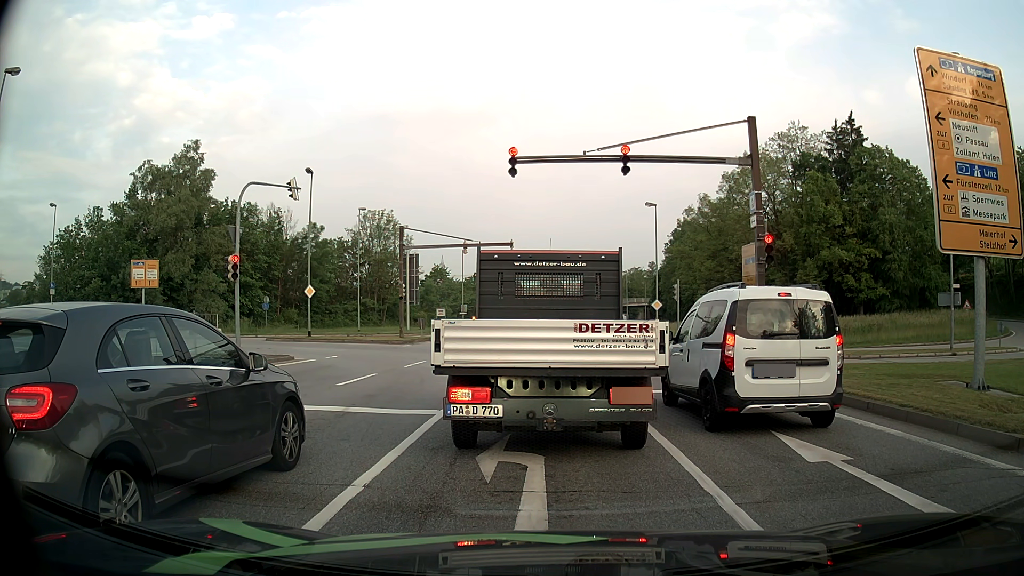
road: primary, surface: asphalt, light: Day
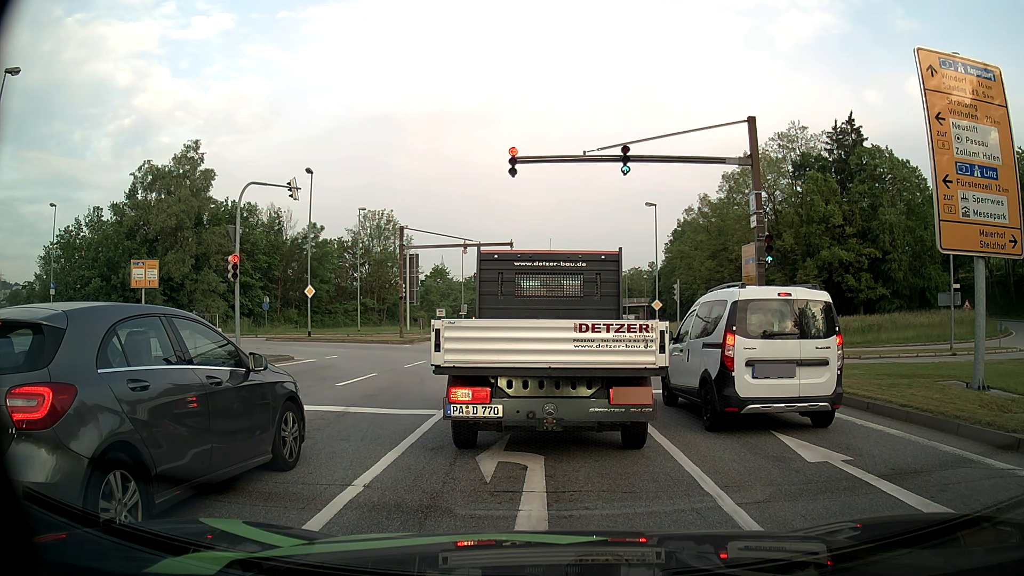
(0.0, 0.0) m; 0°
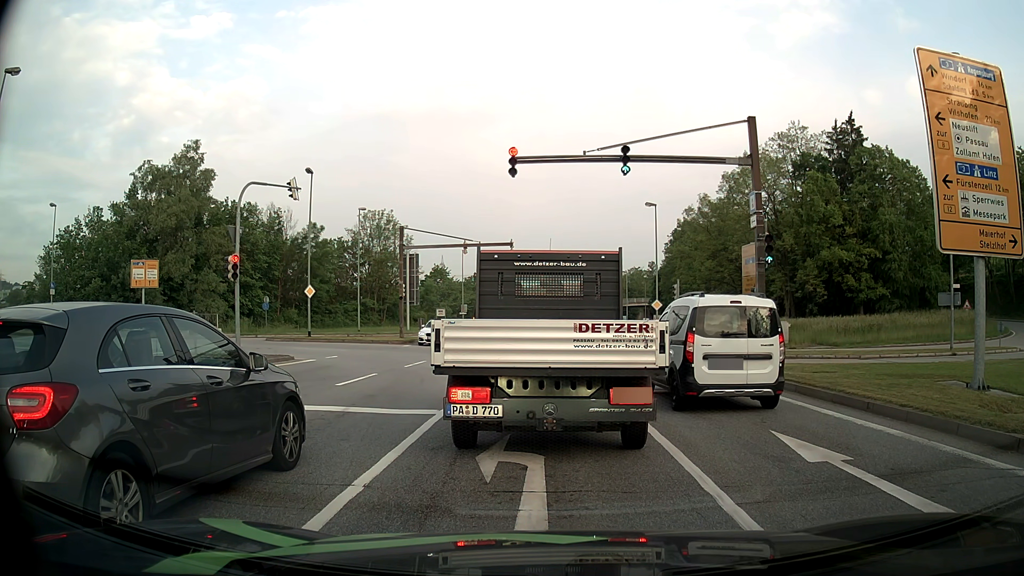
(0.0, 0.0) m; 0°
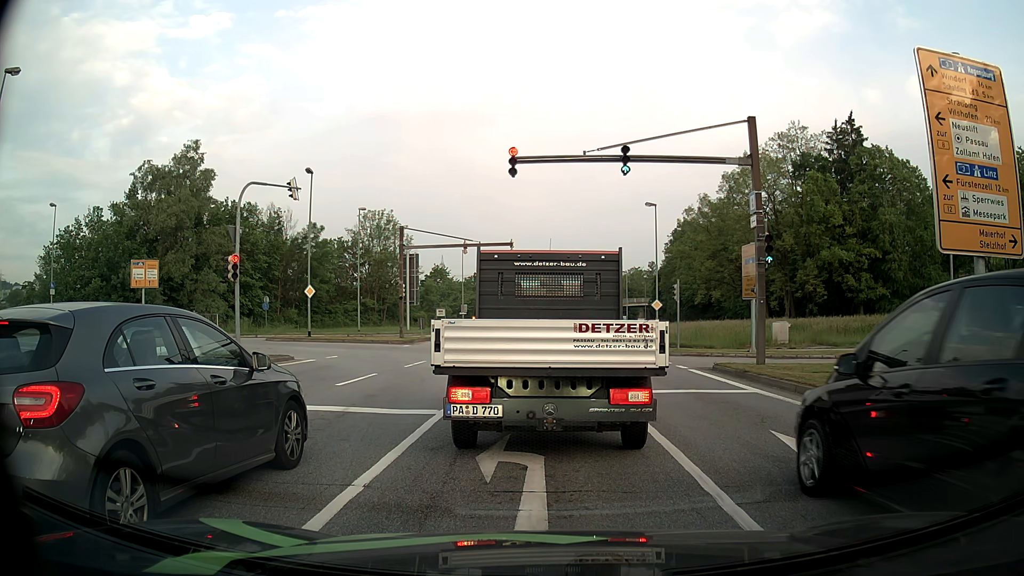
(0.0, 0.0) m; 0°
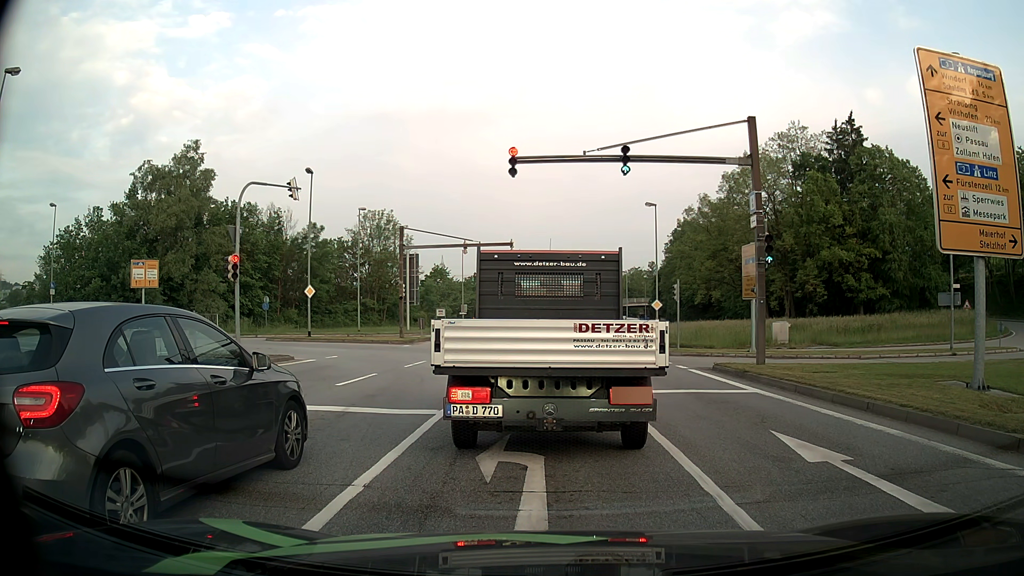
(0.0, 0.0) m; 0°
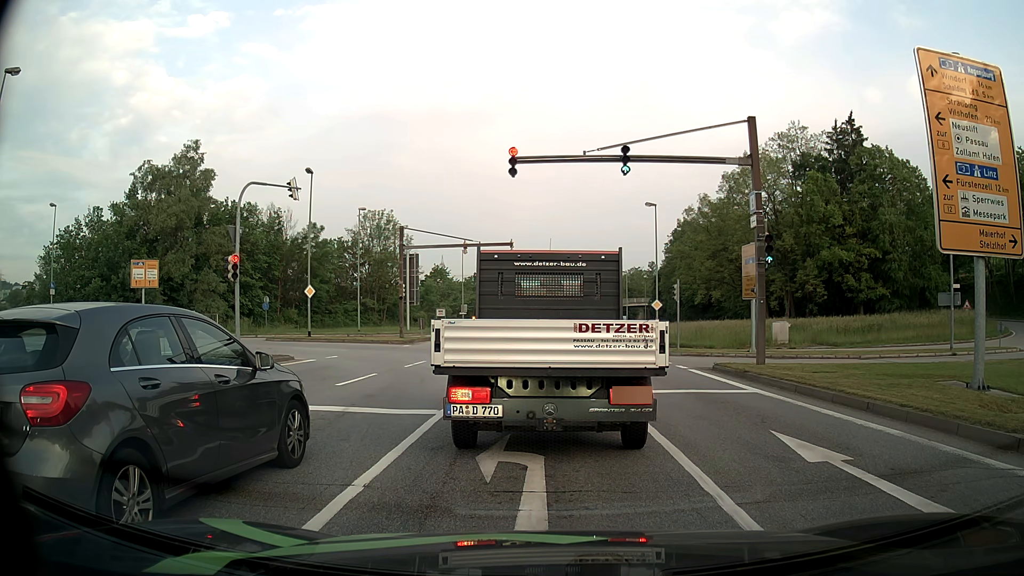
(0.0, 0.0) m; 0°
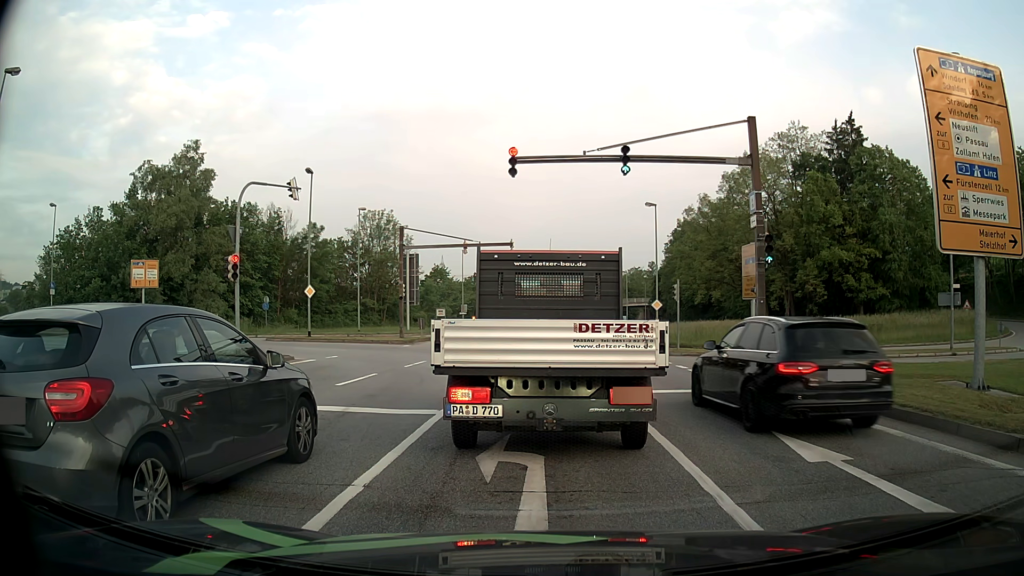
(0.0, 0.0) m; 0°
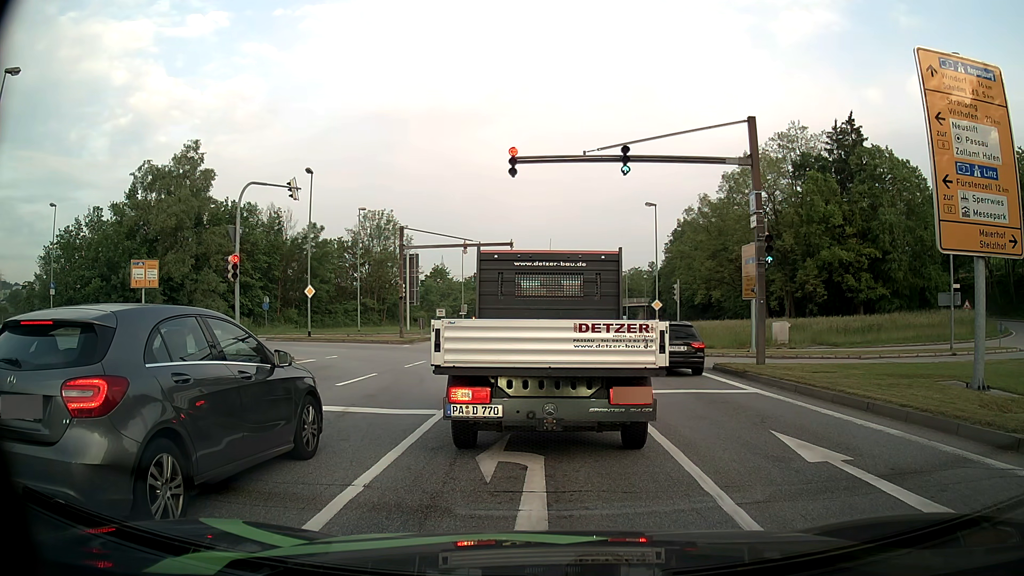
(0.0, 0.0) m; 0°
